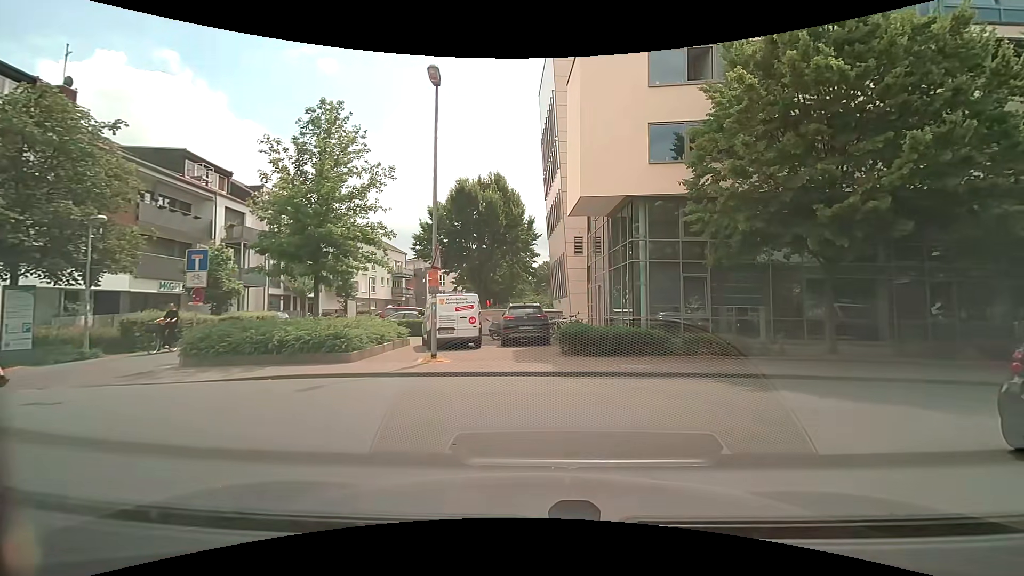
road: residential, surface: asphalt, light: Day
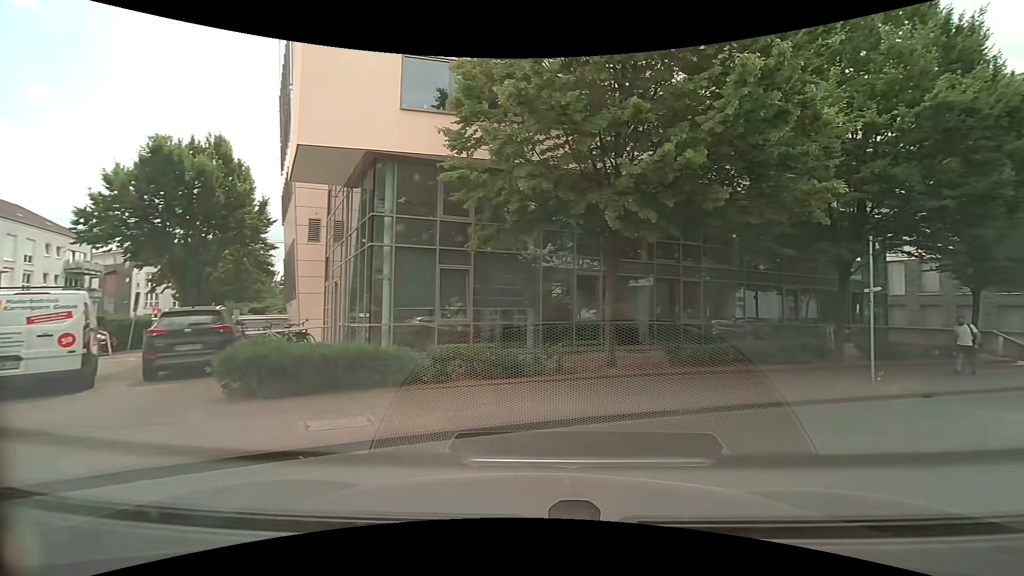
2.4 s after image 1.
(+1.0, +5.7) m; +27°
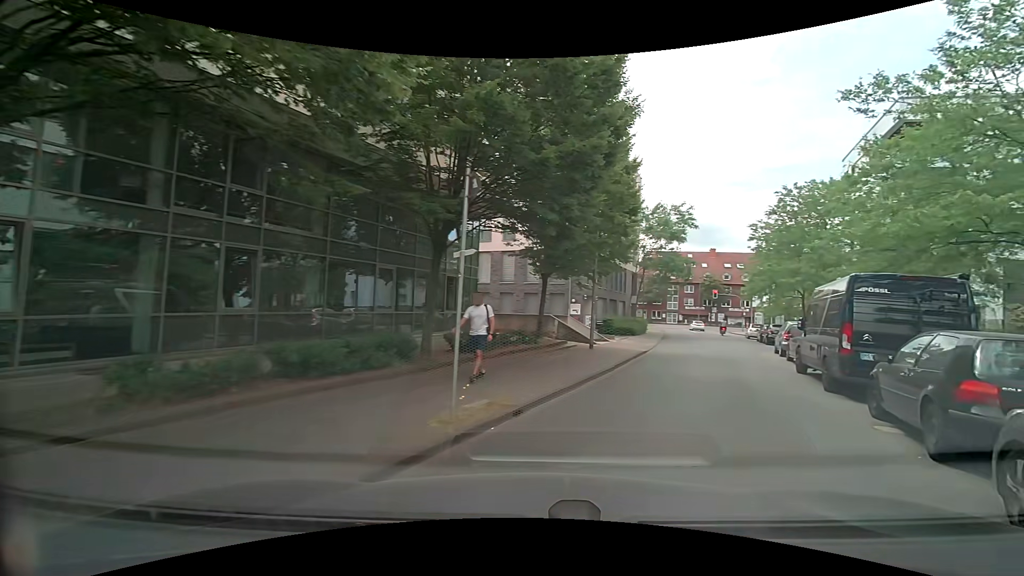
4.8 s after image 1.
(+2.4, +6.2) m; +40°
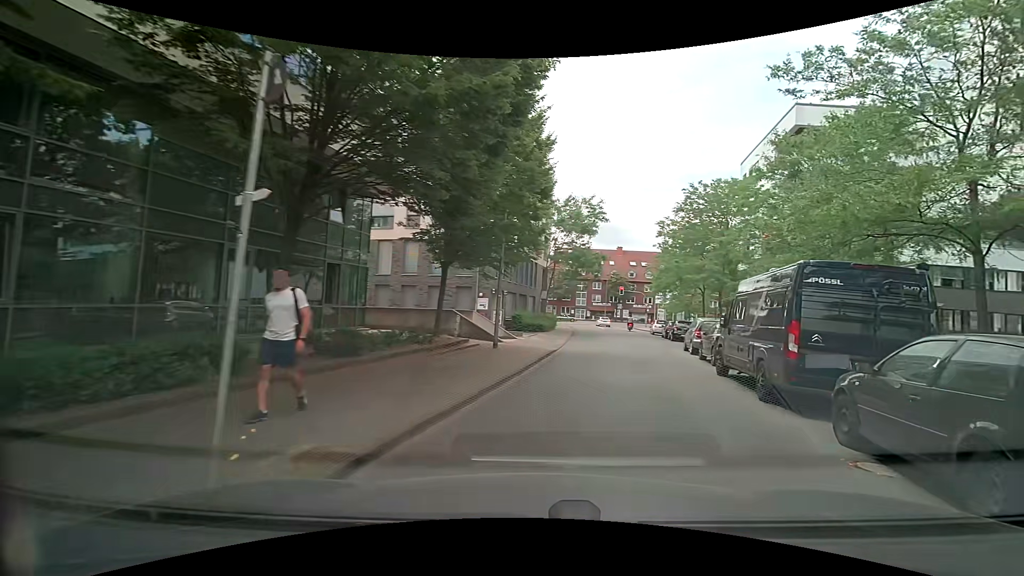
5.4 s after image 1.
(+0.3, +2.8) m; +12°
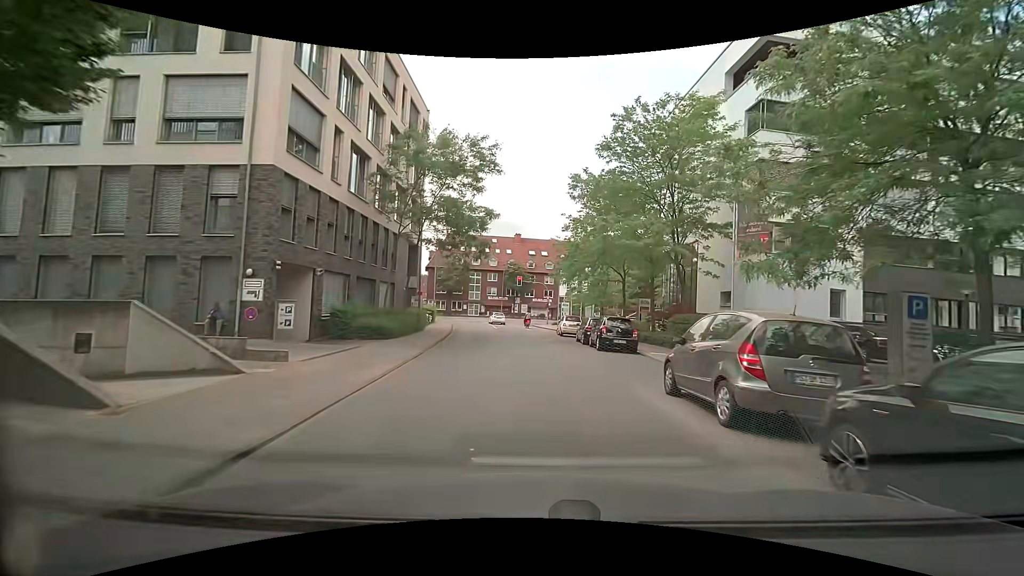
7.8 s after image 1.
(+2.0, +15.5) m; +11°
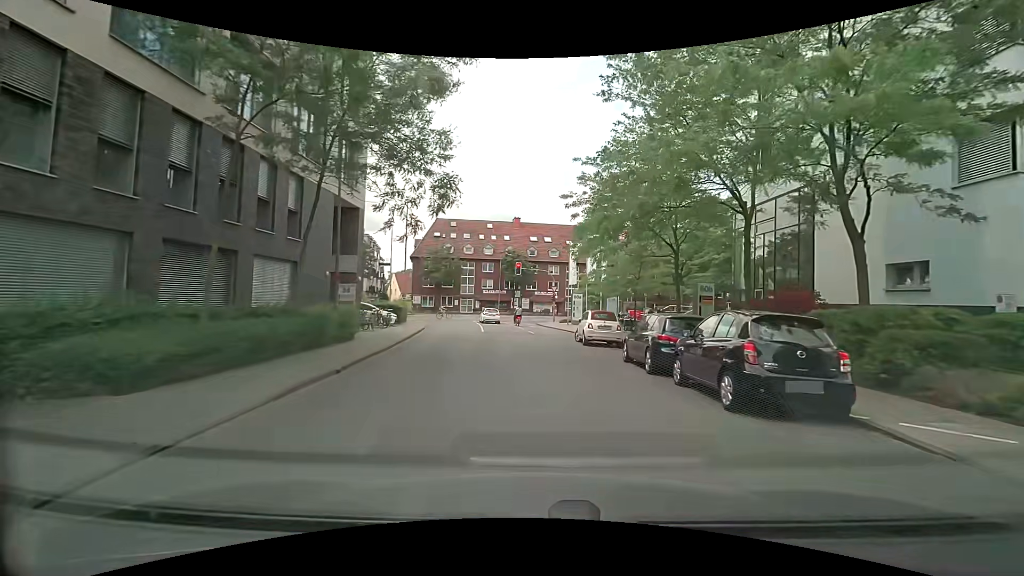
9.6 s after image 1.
(-0.2, +13.9) m; -1°
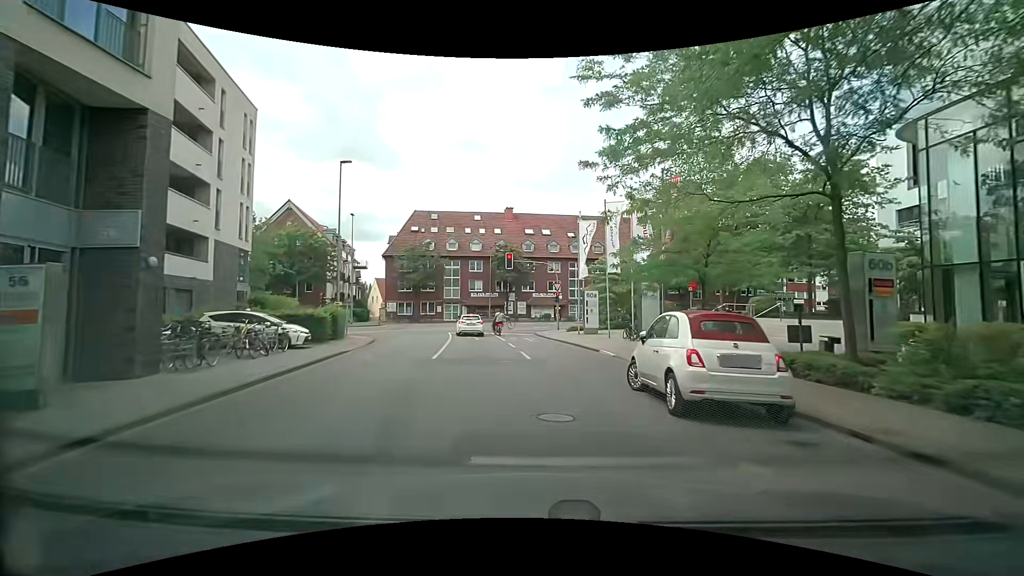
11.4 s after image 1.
(+0.1, +13.7) m; +1°
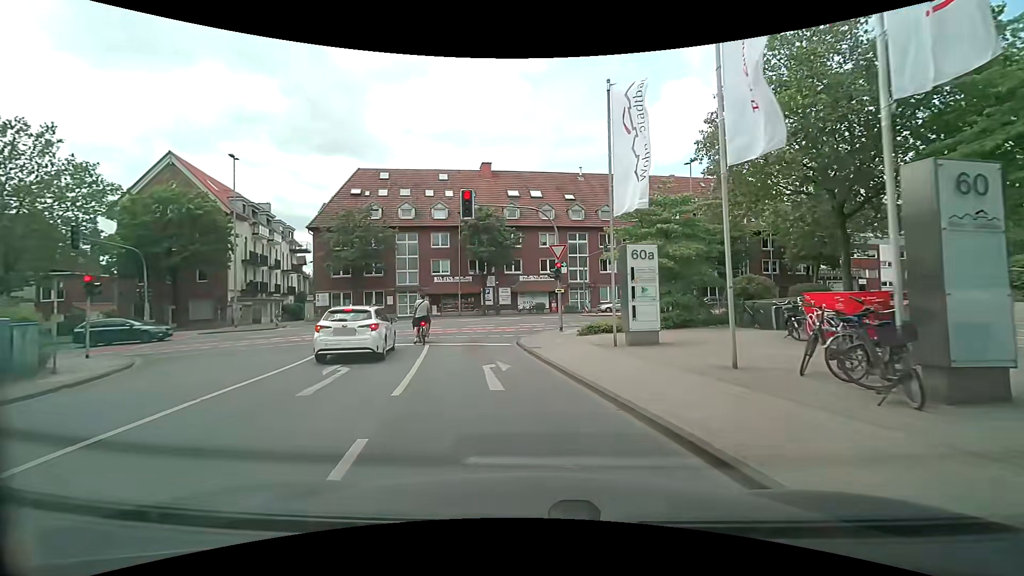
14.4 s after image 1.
(-0.1, +19.5) m; -1°
